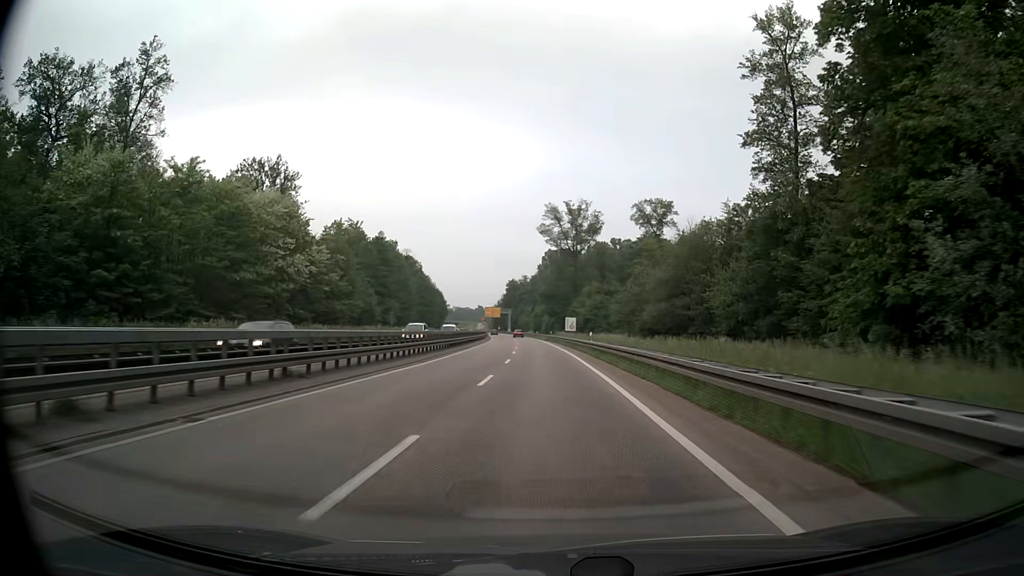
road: trunk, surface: asphalt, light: Day
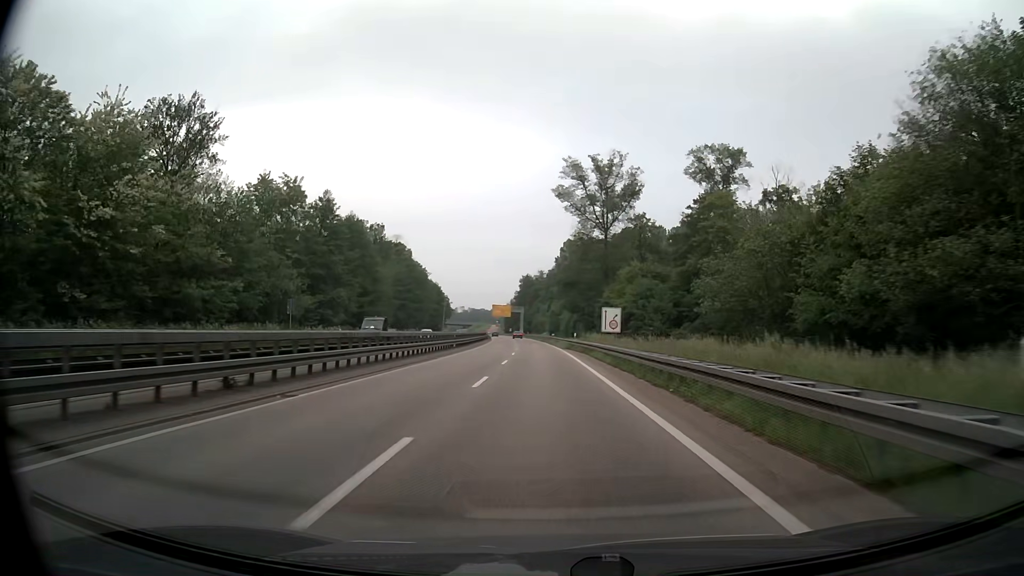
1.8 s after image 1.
(-0.5, +36.1) m; -2°
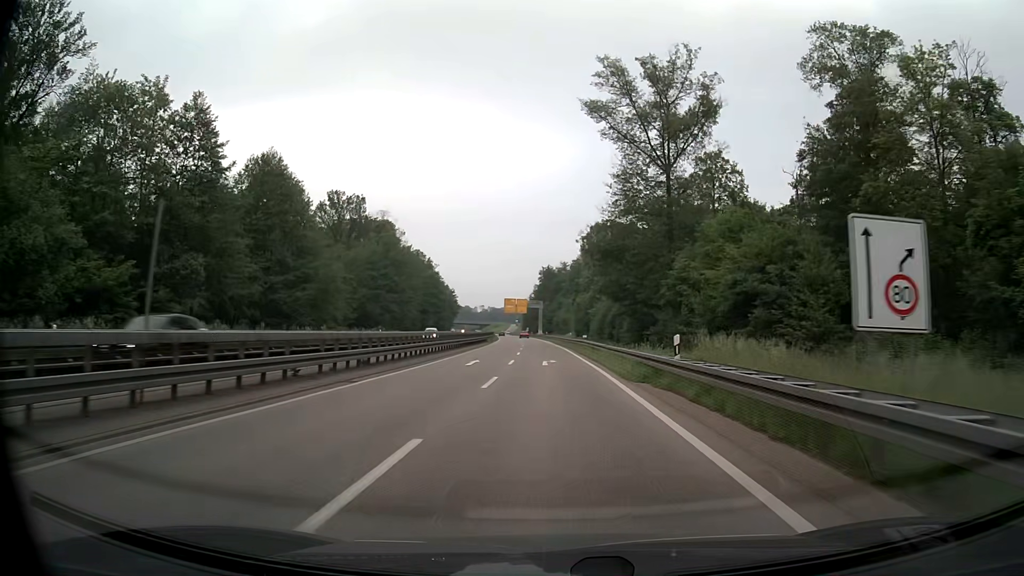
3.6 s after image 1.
(-0.6, +35.8) m; -2°
